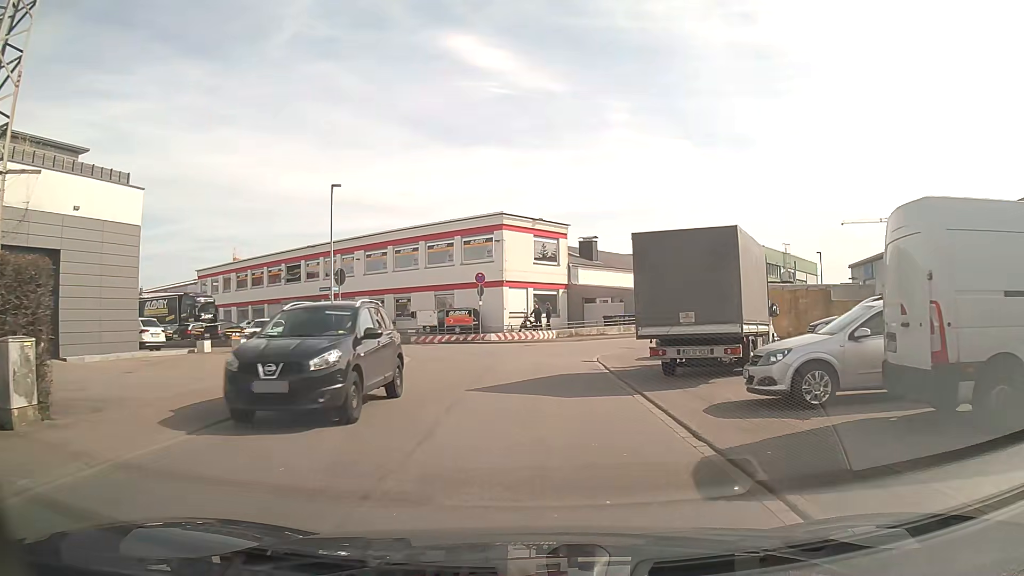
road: unclassified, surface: asphalt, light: Day
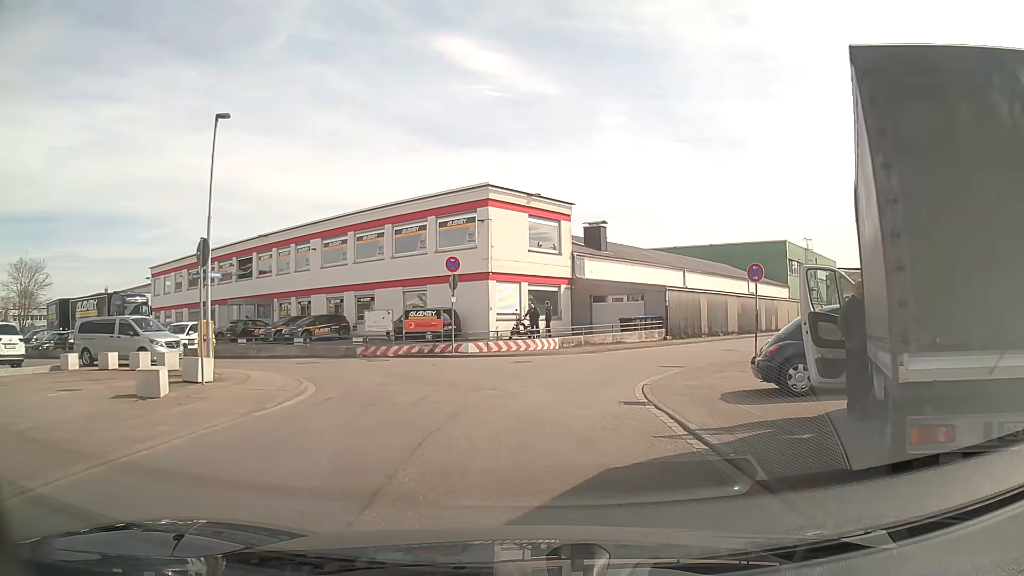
(0.0, +10.0) m; 0°
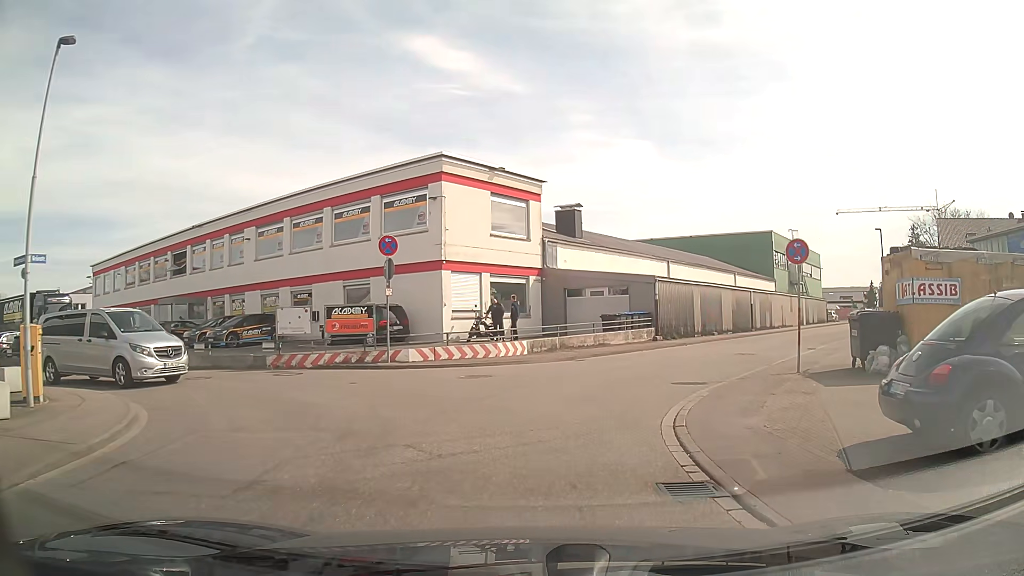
(+0.2, +5.8) m; +3°
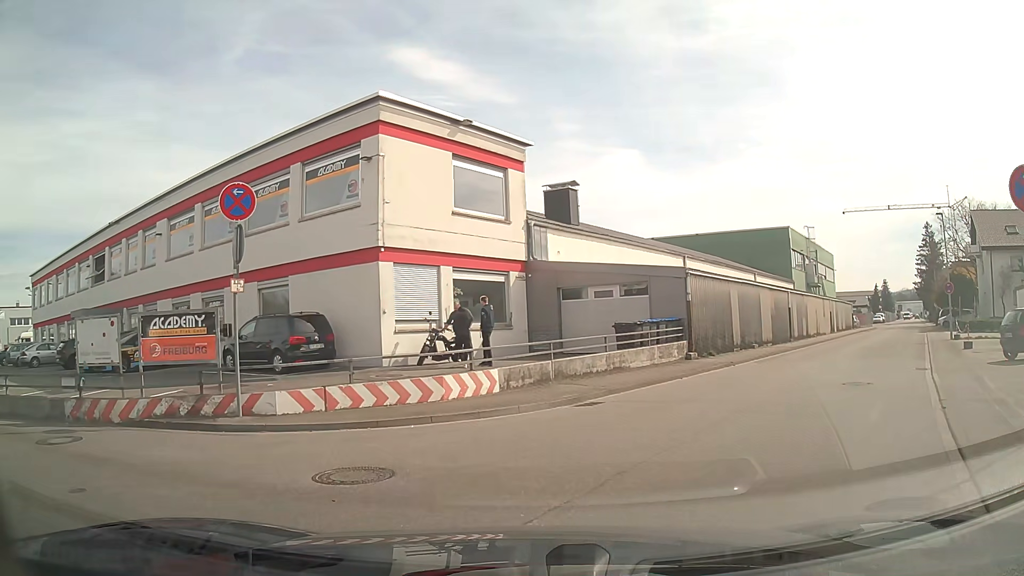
(+0.4, +8.6) m; 0°
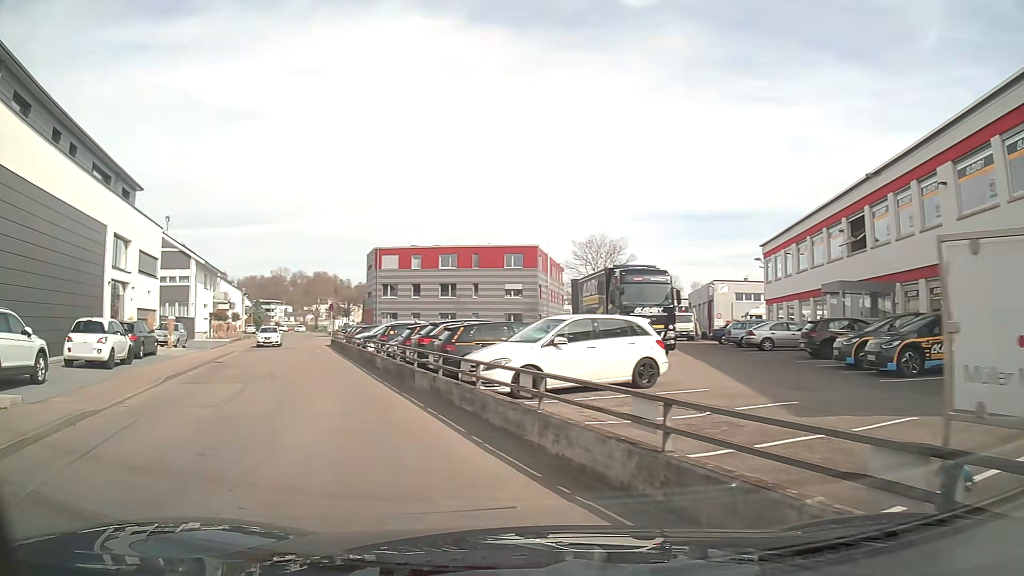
(-4.5, +7.6) m; -64°
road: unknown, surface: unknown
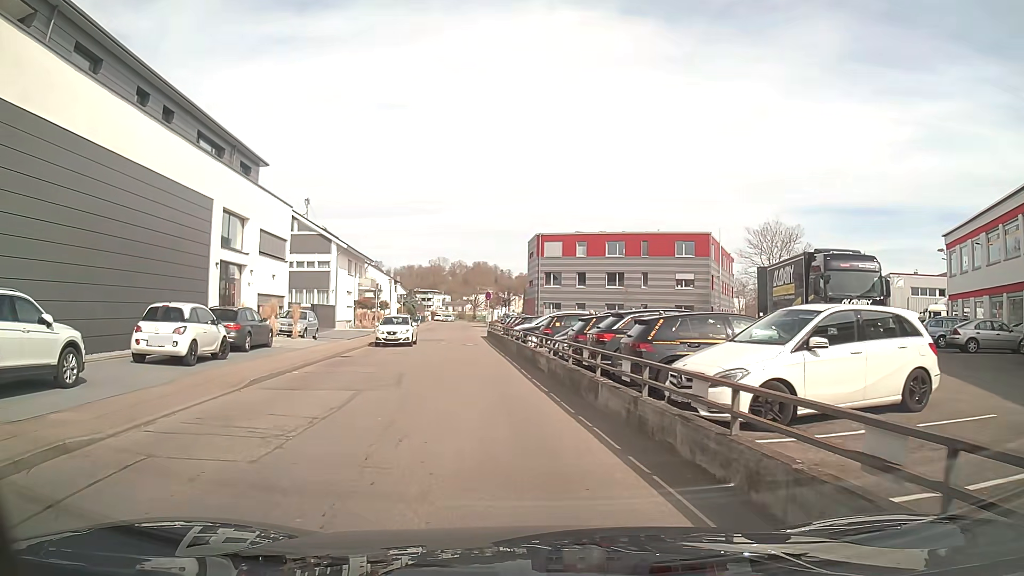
(-0.6, +4.5) m; -13°
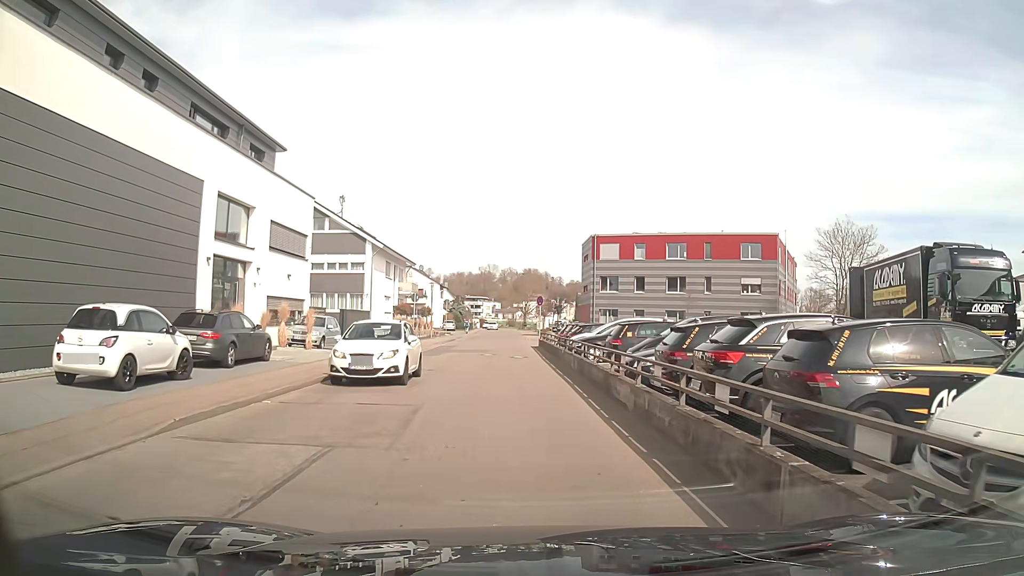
(-0.3, +5.1) m; -5°
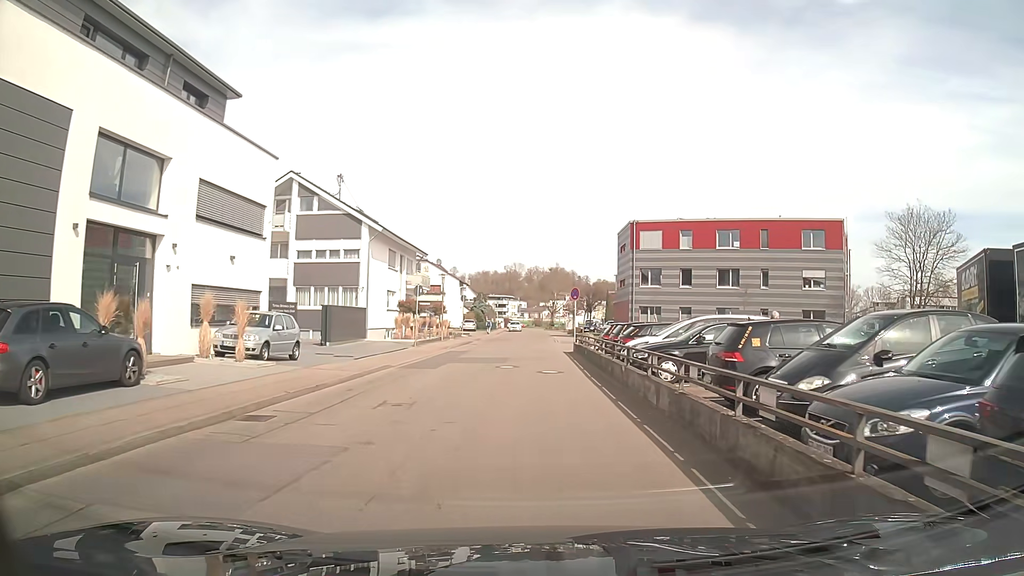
(-0.1, +8.7) m; -2°
